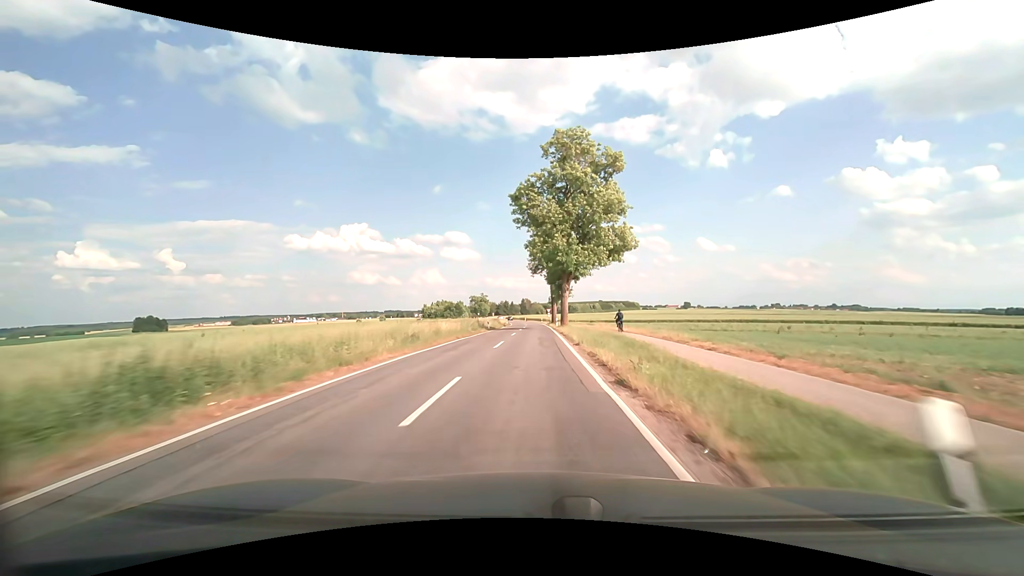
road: tertiary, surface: asphalt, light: Day
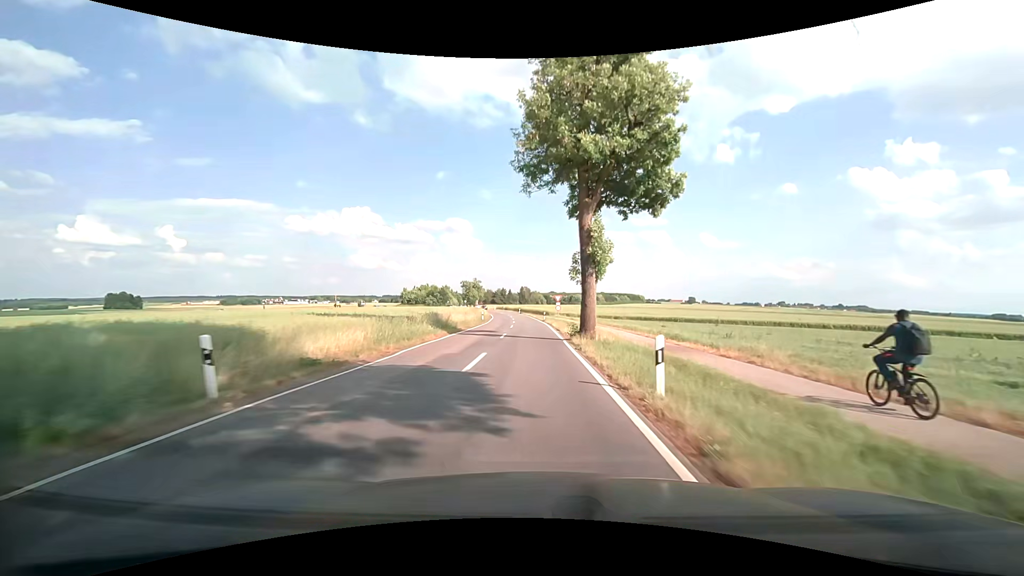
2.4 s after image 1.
(+0.1, +43.7) m; 0°
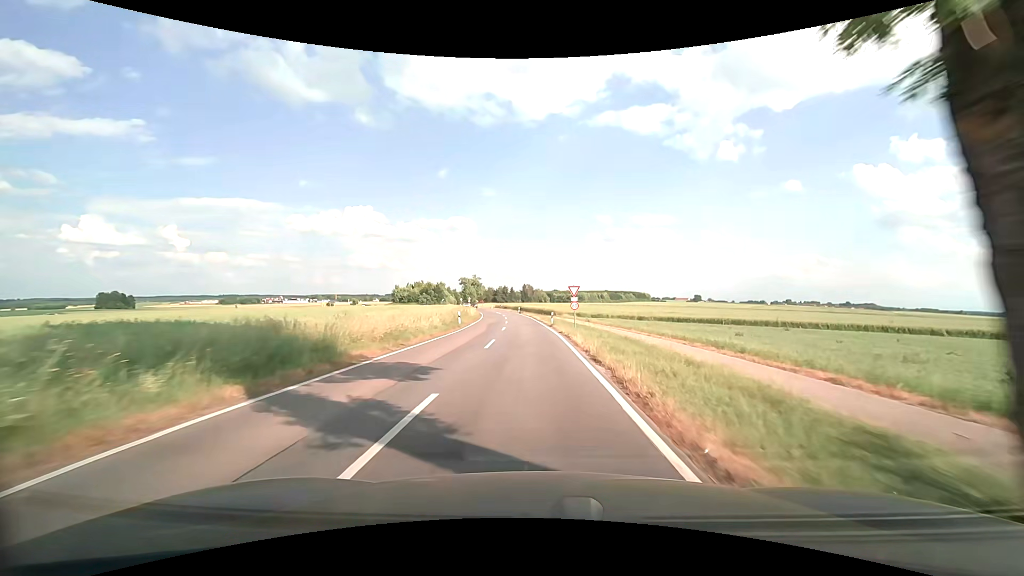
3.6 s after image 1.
(0.0, +18.8) m; 0°
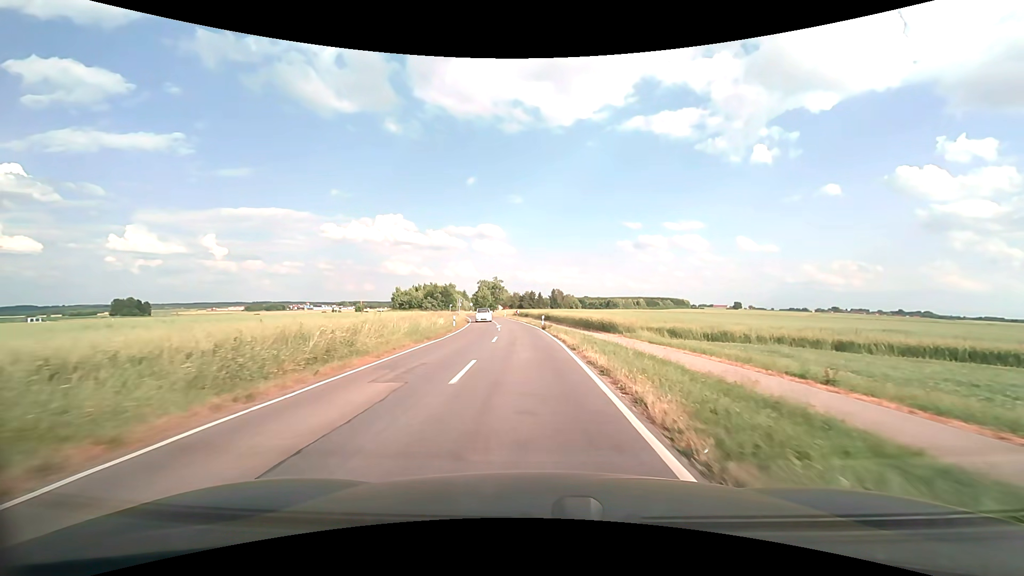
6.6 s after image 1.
(-0.9, +42.6) m; -3°
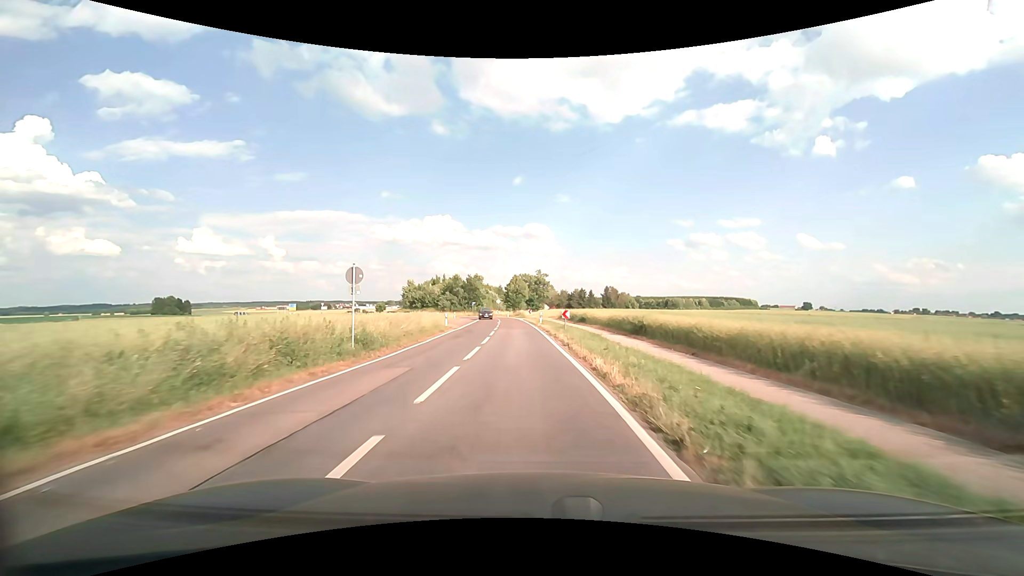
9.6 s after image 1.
(-1.6, +44.7) m; -5°
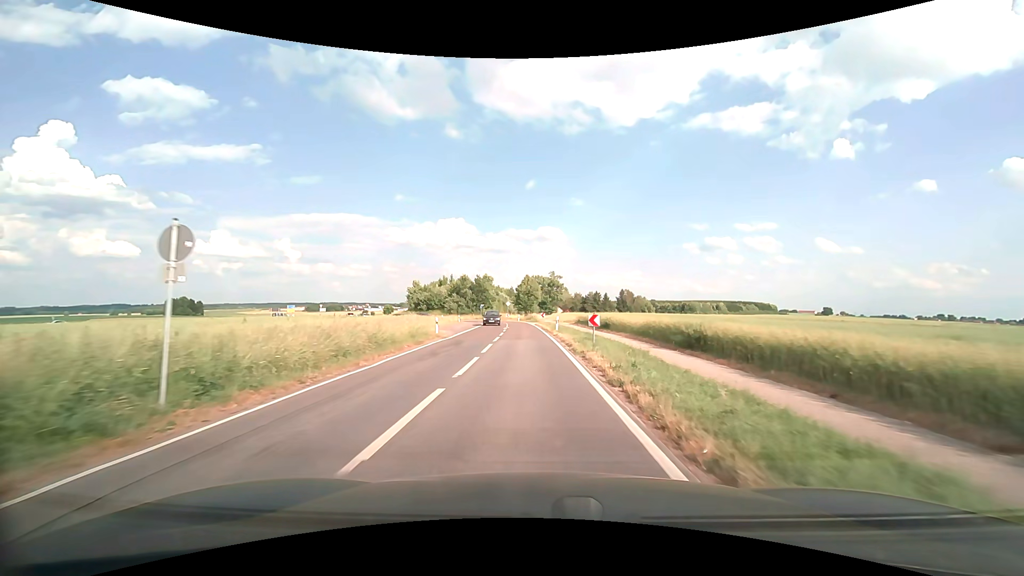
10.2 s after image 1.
(-0.1, +8.9) m; -2°
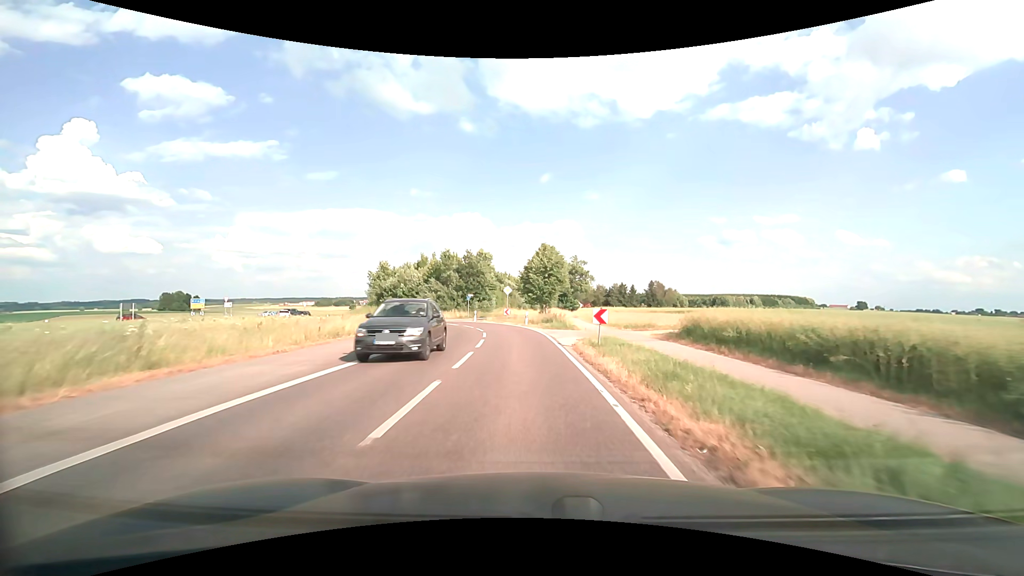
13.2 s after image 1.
(-0.9, +41.5) m; -2°
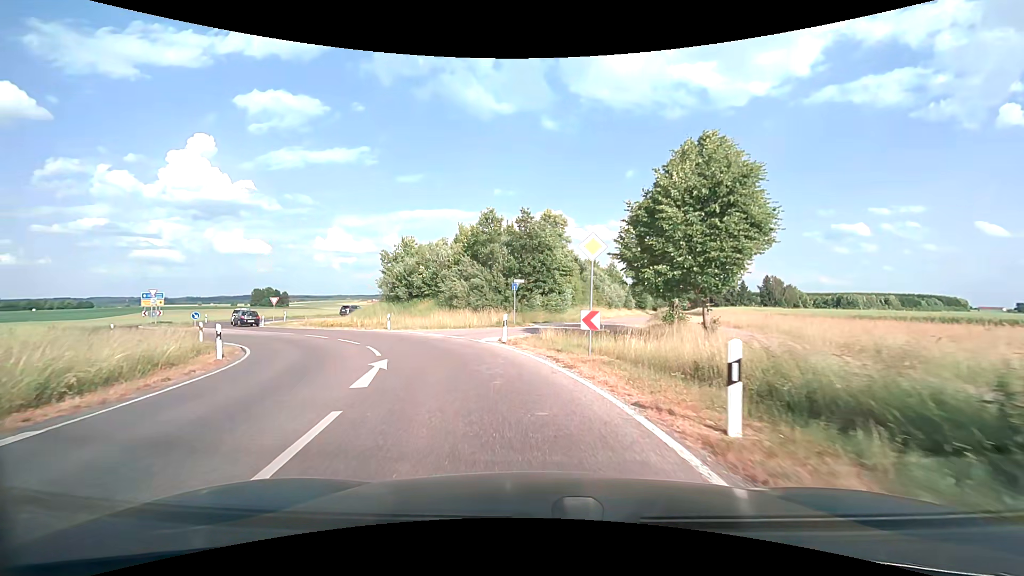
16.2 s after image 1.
(-1.6, +32.0) m; -9°
(-1, +10) (-4, +19) (-9, +28) (-16, +35) (-24, +41) (-32, +47) (-41, +51) (-49, +46) (-56, +38) (-61, +30) m
